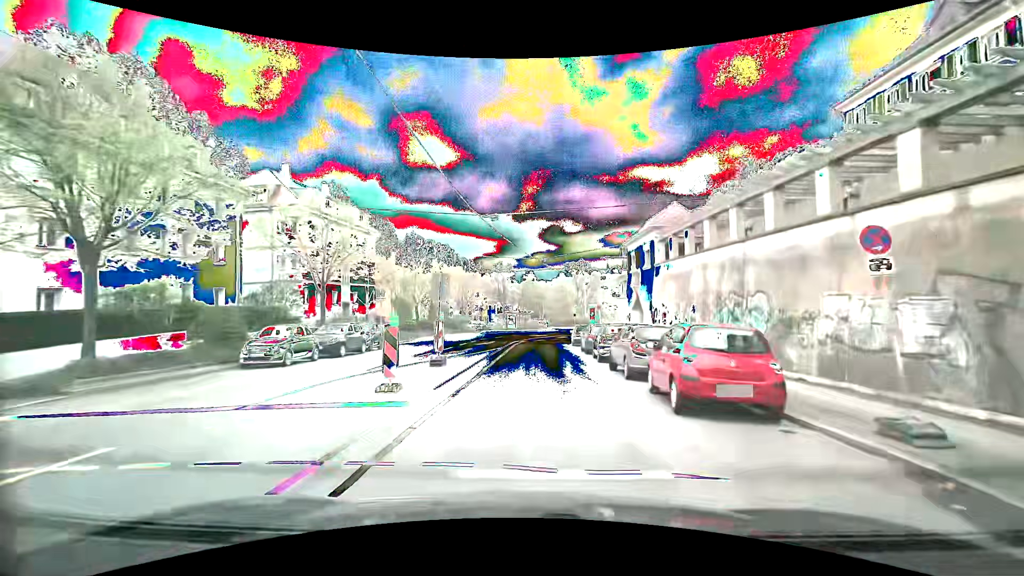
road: secondary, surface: asphalt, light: Day
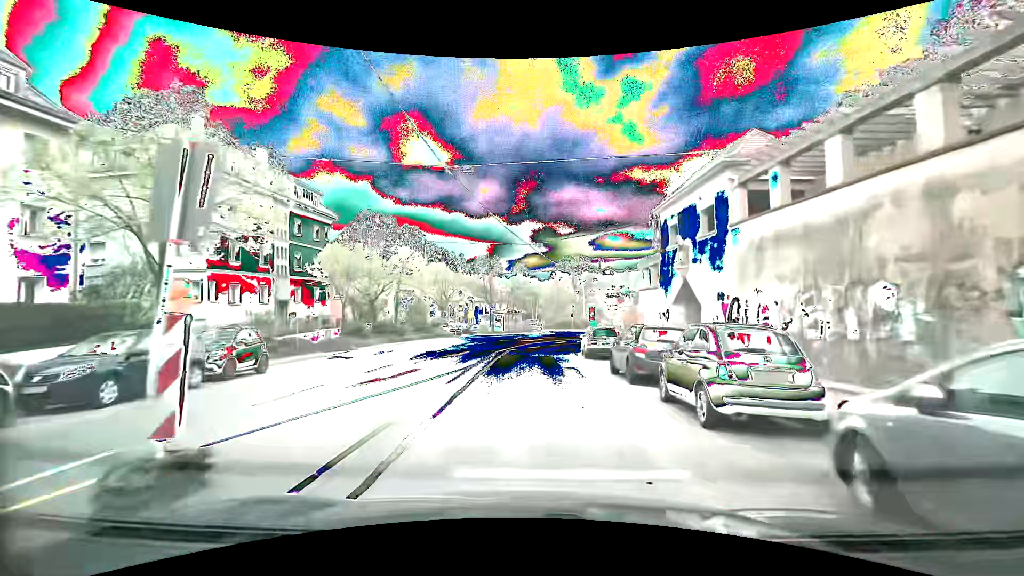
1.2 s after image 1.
(0.0, +12.0) m; 0°
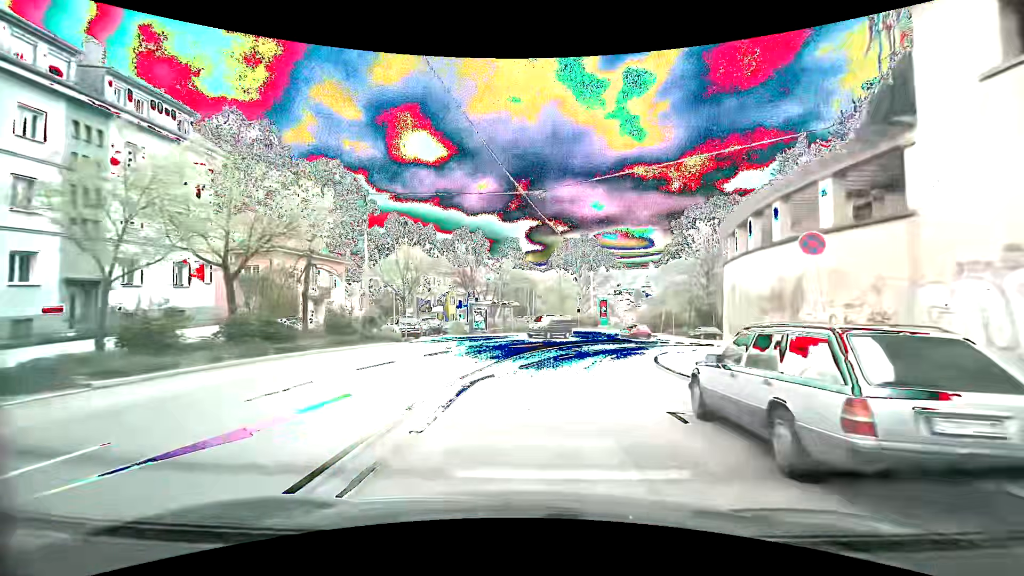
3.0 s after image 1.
(+0.3, +18.0) m; +1°
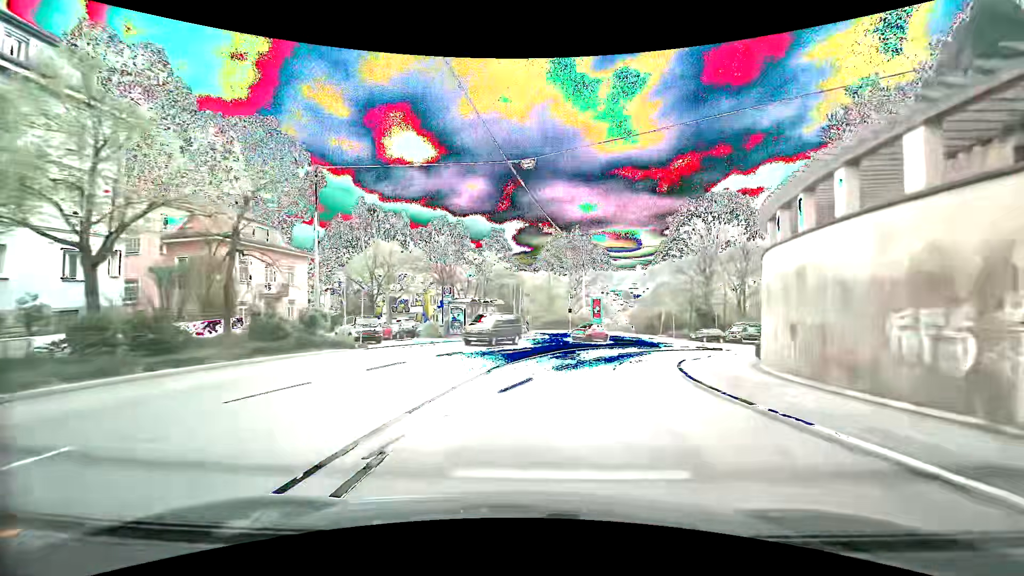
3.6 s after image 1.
(+0.1, +5.9) m; +2°
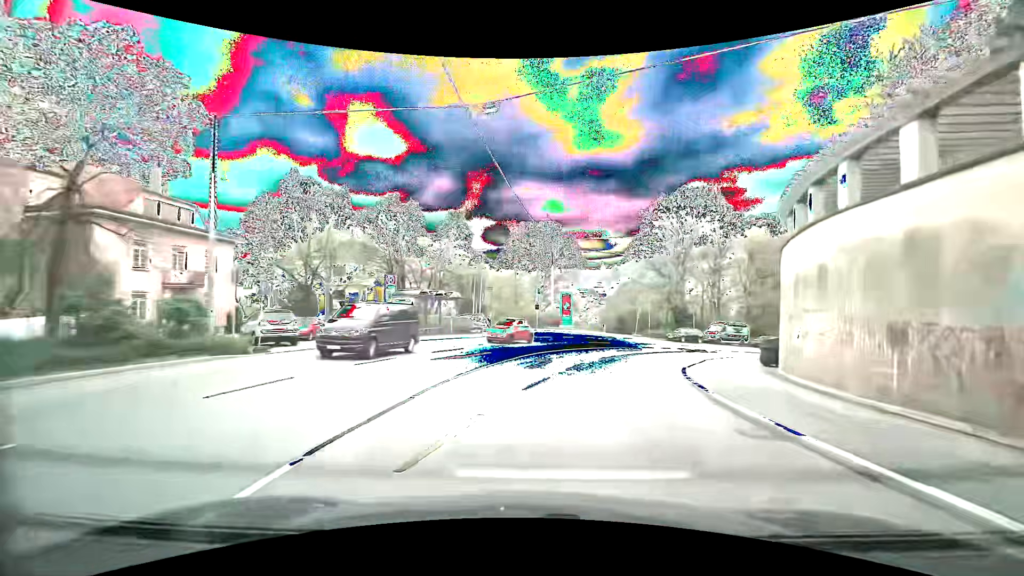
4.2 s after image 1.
(+0.1, +5.9) m; +4°
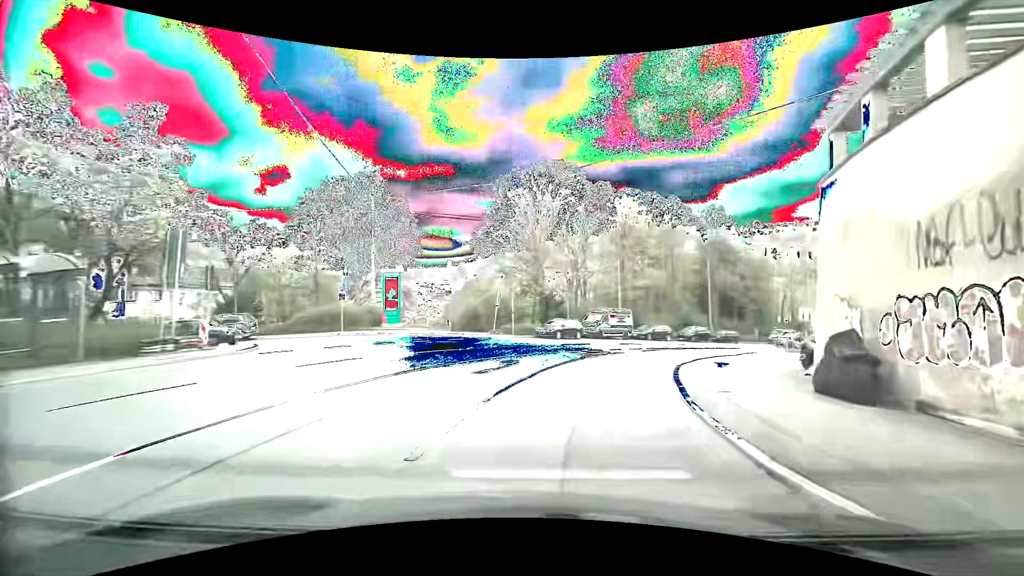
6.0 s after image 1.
(+2.2, +17.6) m; +17°
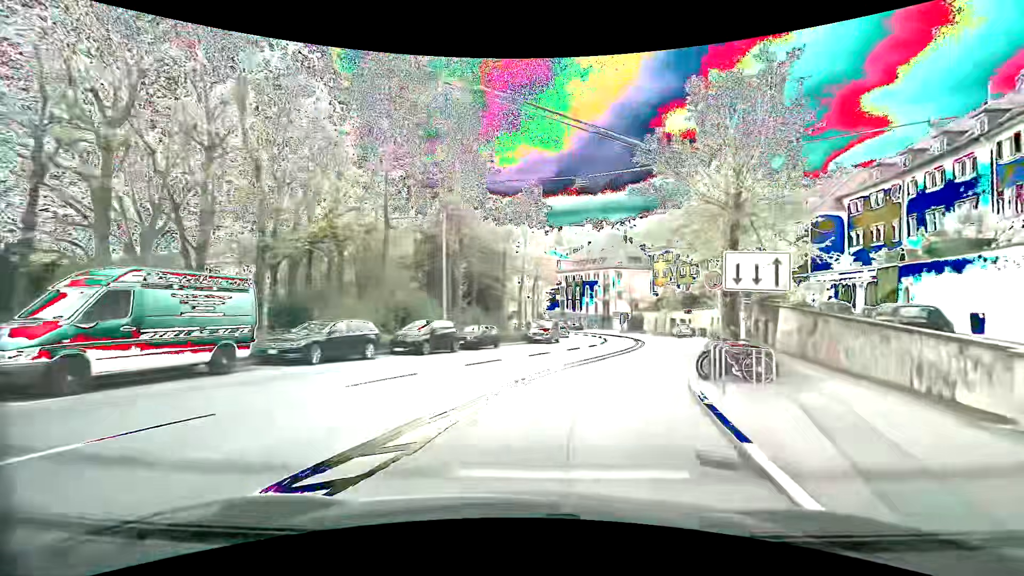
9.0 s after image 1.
(+7.3, +28.2) m; +32°
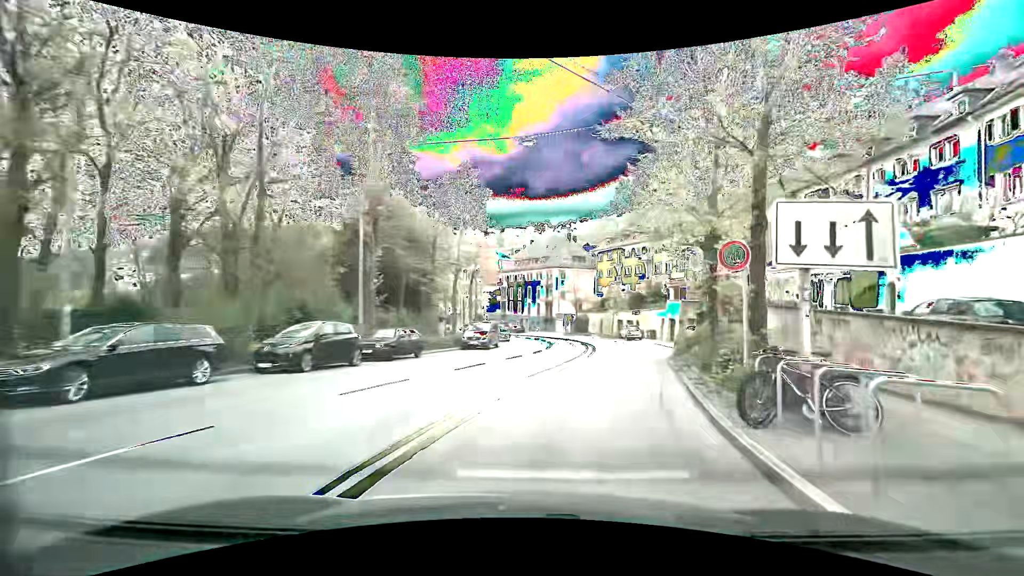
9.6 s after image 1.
(+0.3, +5.9) m; +6°
(+1, +10) (+3, +20) (+6, +29) (+7, +39) (+8, +49) (+7, +59) (+5, +69) (+3, +79) (0, +88) (-4, +97) m
